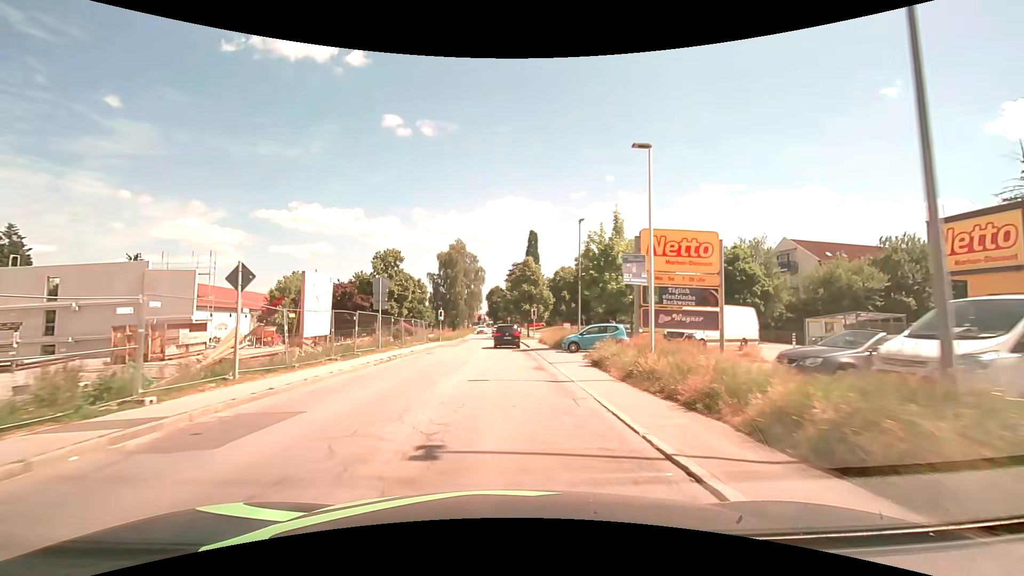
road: secondary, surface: asphalt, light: Day
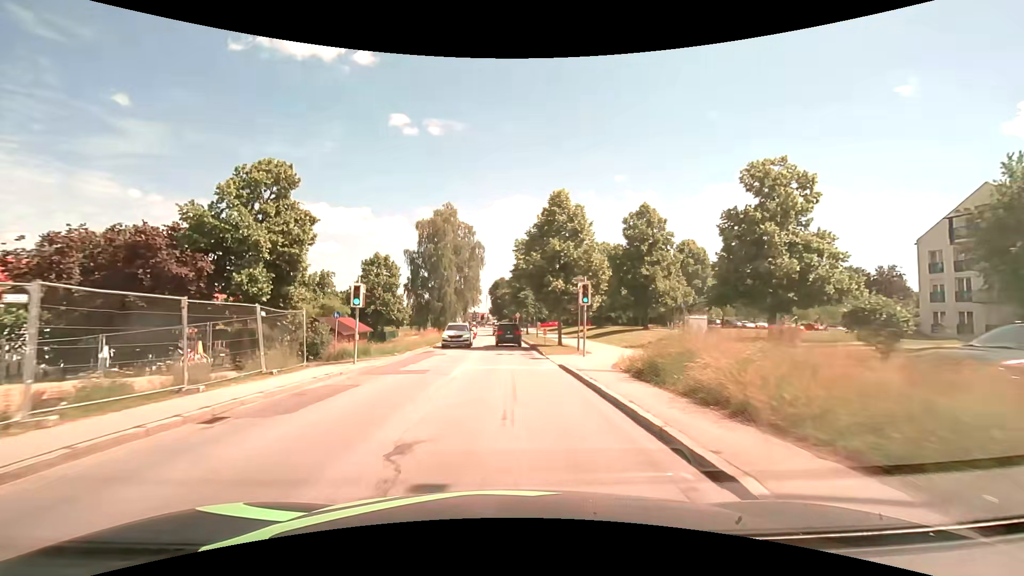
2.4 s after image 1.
(-0.3, +30.4) m; -1°
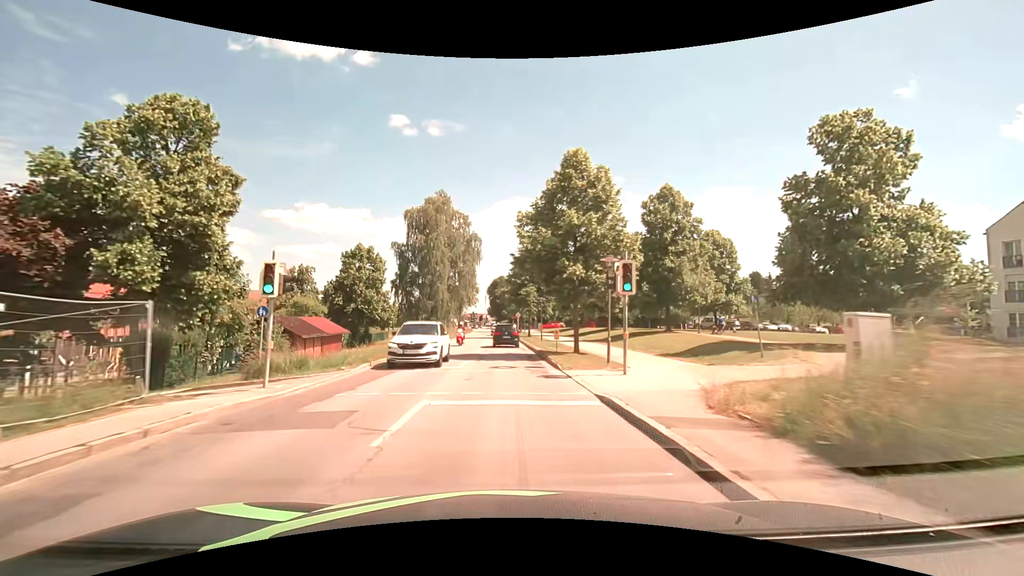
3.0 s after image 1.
(0.0, +7.6) m; 0°
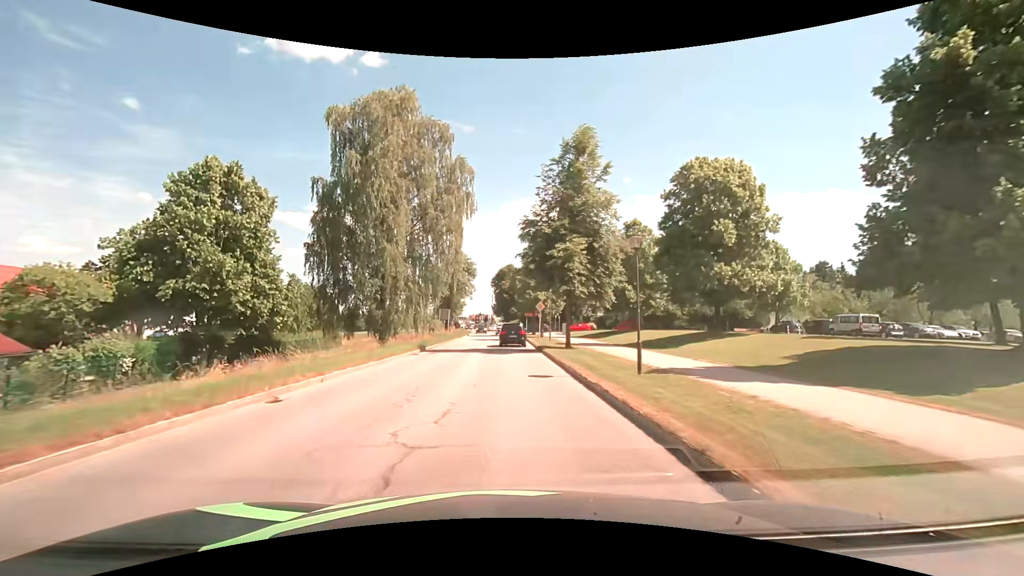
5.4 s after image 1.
(-0.2, +30.4) m; -1°
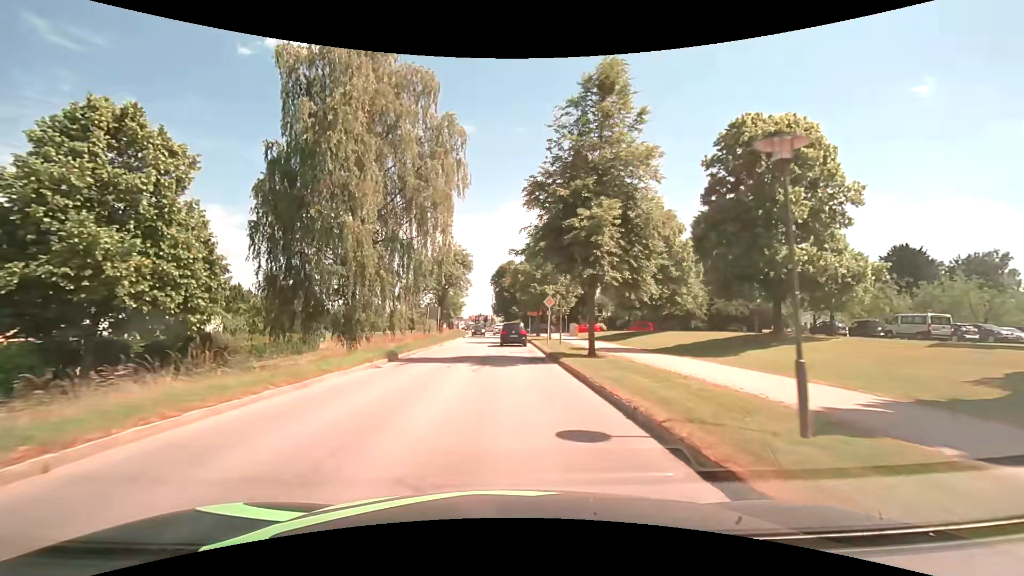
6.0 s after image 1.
(0.0, +7.6) m; 0°
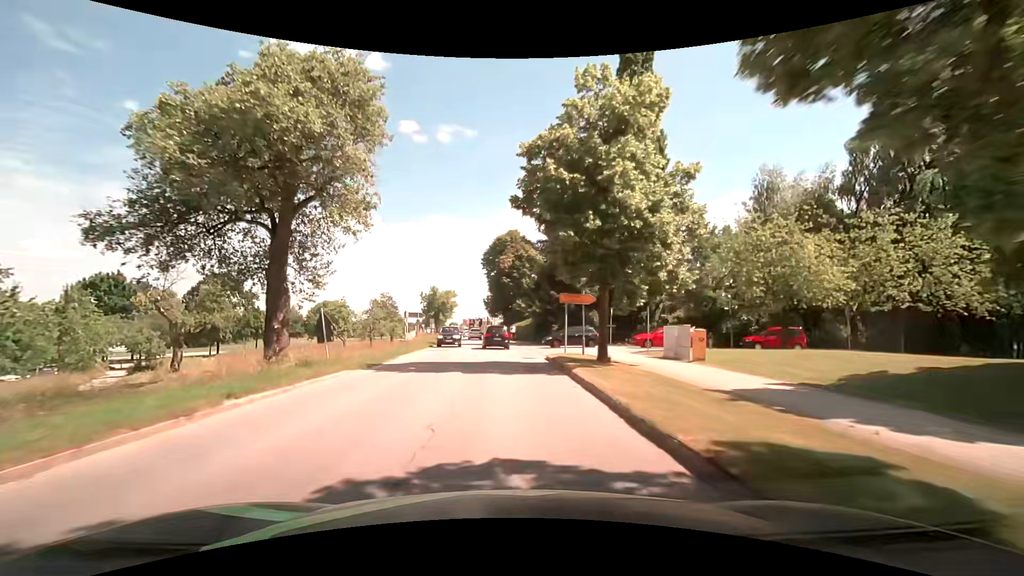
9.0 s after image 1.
(+0.1, +37.9) m; 0°
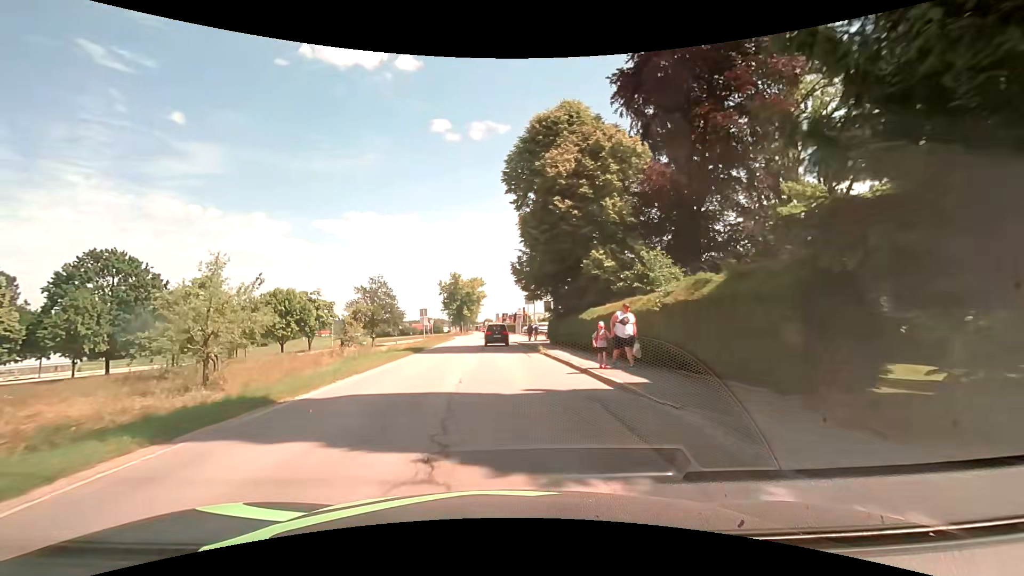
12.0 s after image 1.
(-1.0, +37.9) m; -4°
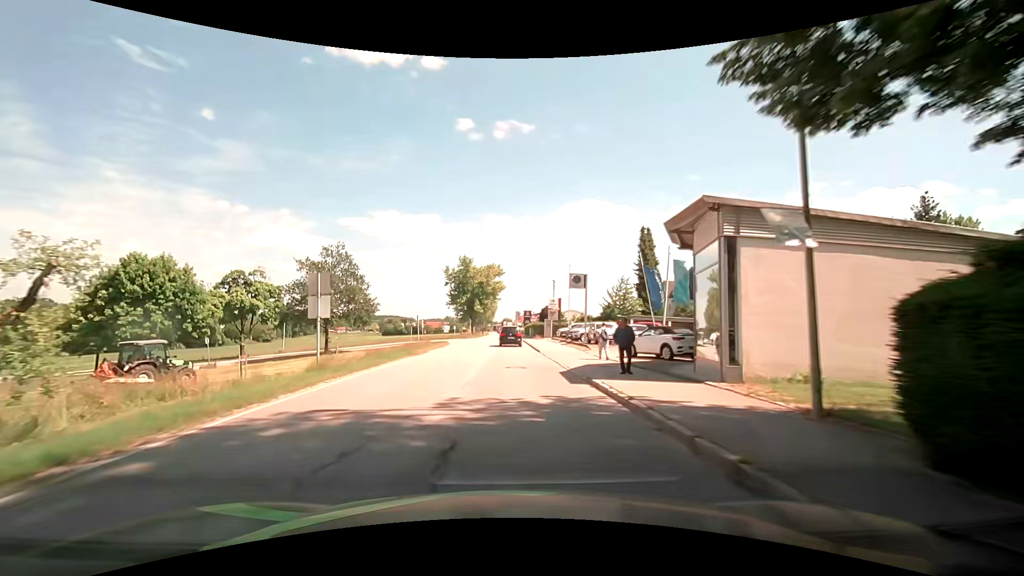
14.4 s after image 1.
(-0.8, +30.4) m; -3°
(0, +10) (0, +20) (0, +30) (0, +40) (0, +50) (0, +60) (0, +70) (0, +80) (0, +90) (0, +100) m
